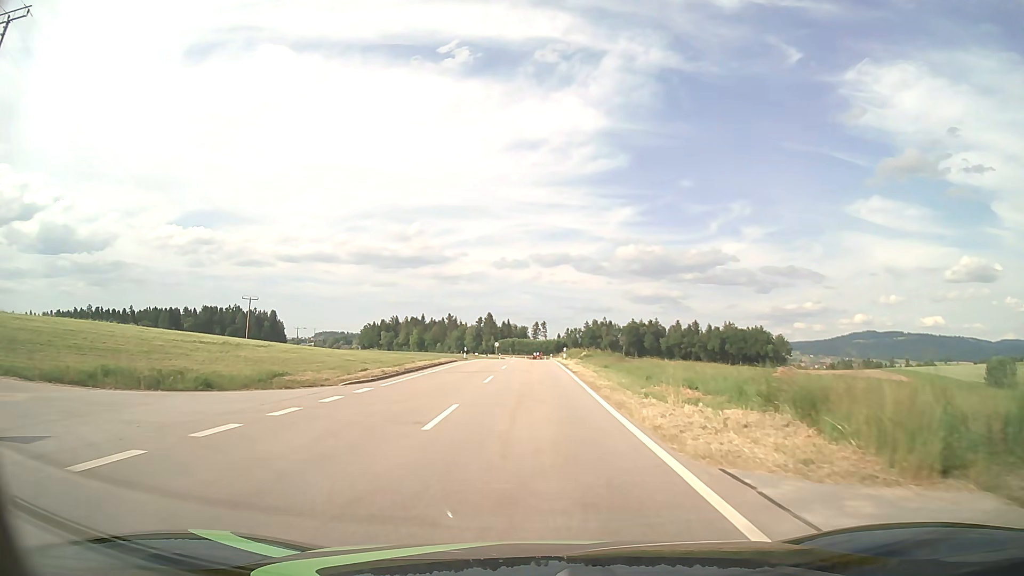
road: tertiary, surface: asphalt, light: Day
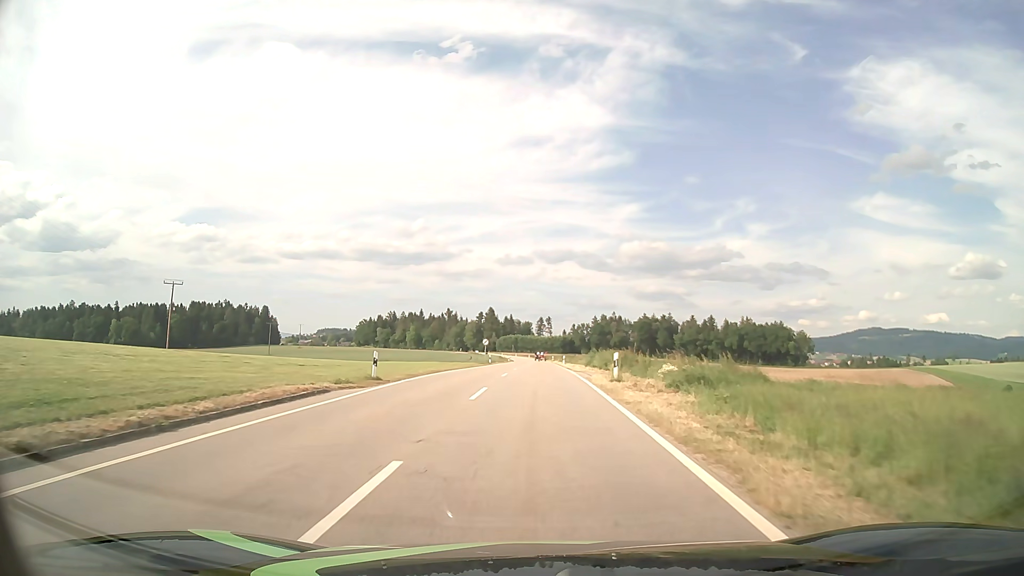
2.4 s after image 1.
(-0.1, +31.0) m; 0°
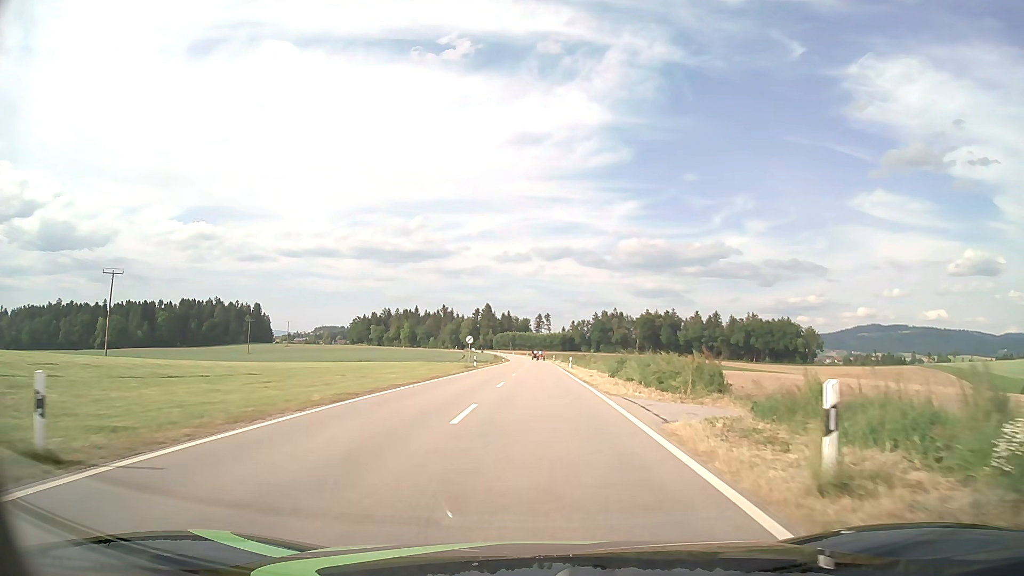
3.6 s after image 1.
(0.0, +15.9) m; 0°
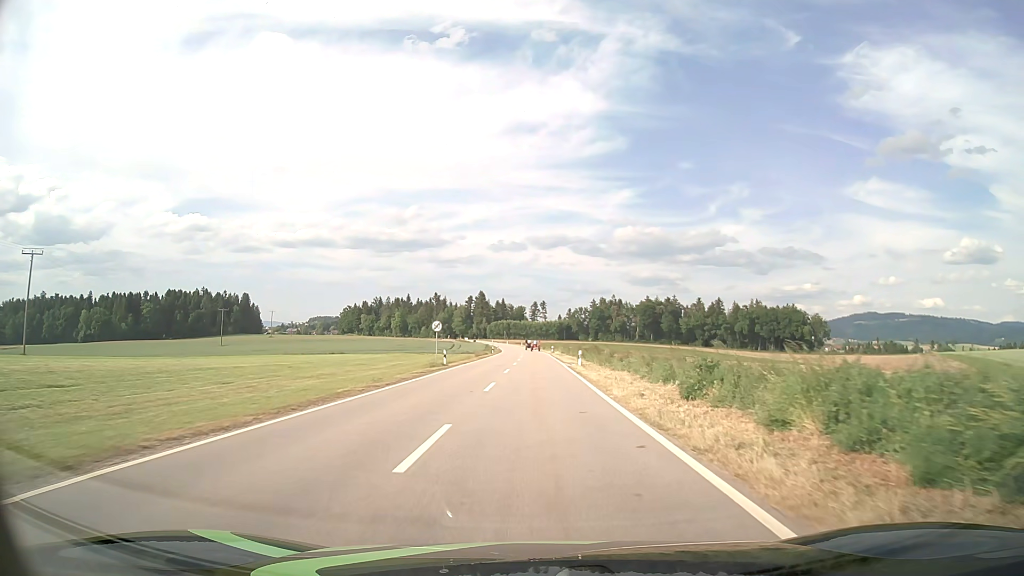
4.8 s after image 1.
(0.0, +16.3) m; 0°
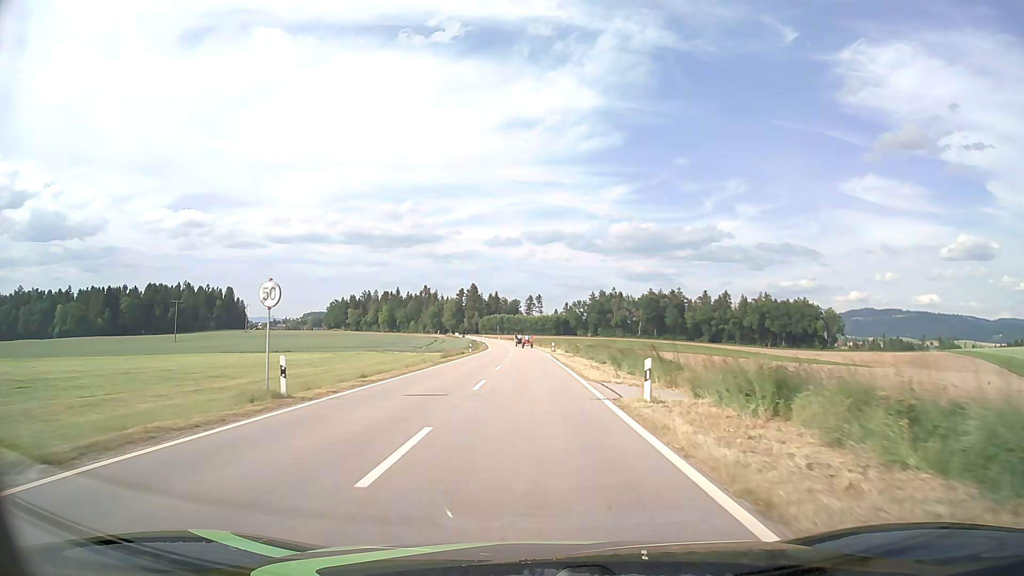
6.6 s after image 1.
(+0.1, +24.7) m; 0°
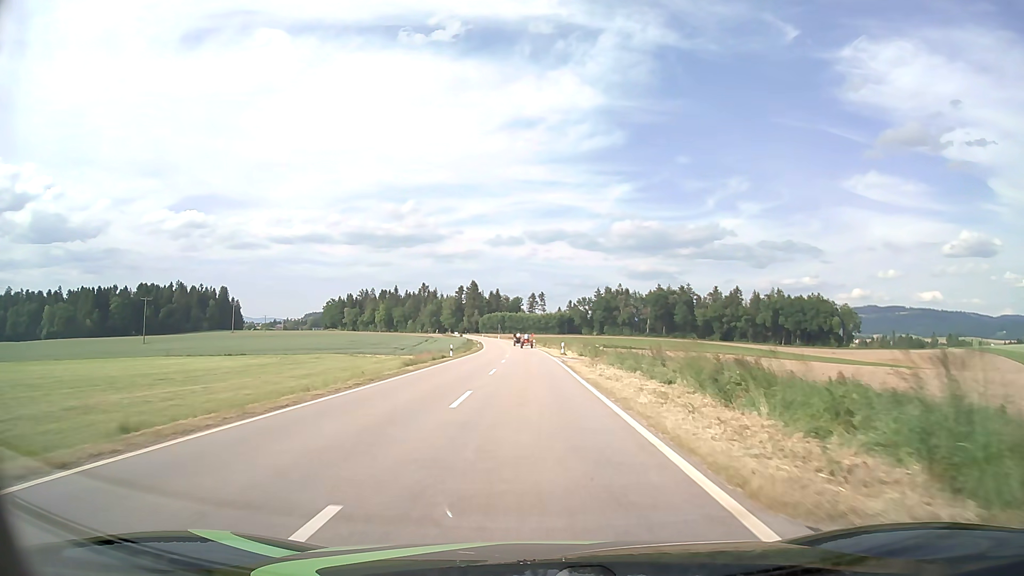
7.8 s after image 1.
(0.0, +16.7) m; 0°
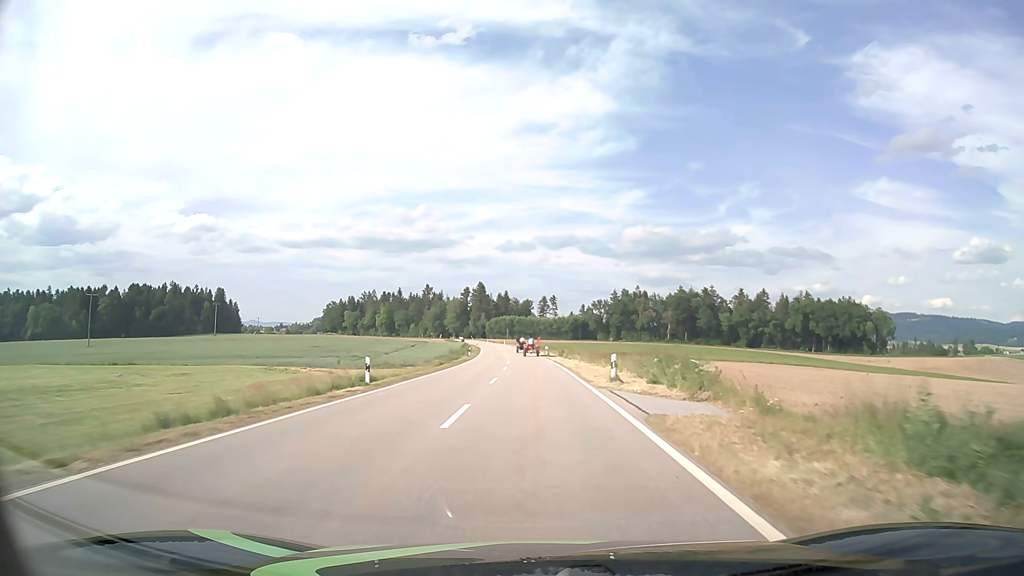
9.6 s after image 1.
(-0.2, +26.7) m; -1°
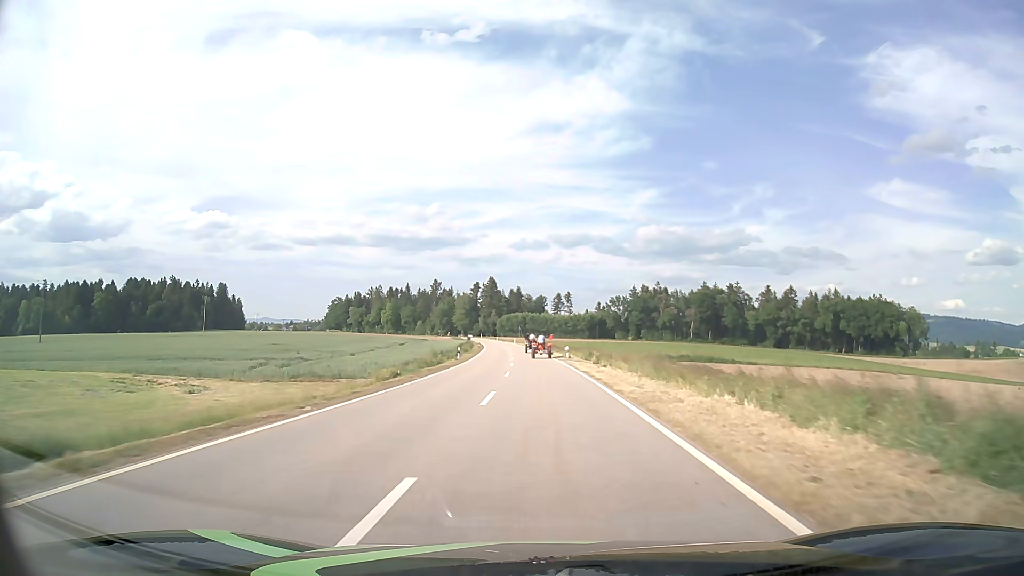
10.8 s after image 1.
(-0.1, +20.3) m; -1°
(0, +10) (0, +20) (-1, +30) (-2, +40) (-3, +50) (-3, +60) (-4, +70) (-5, +80) (-5, +90) (-6, +100) m
